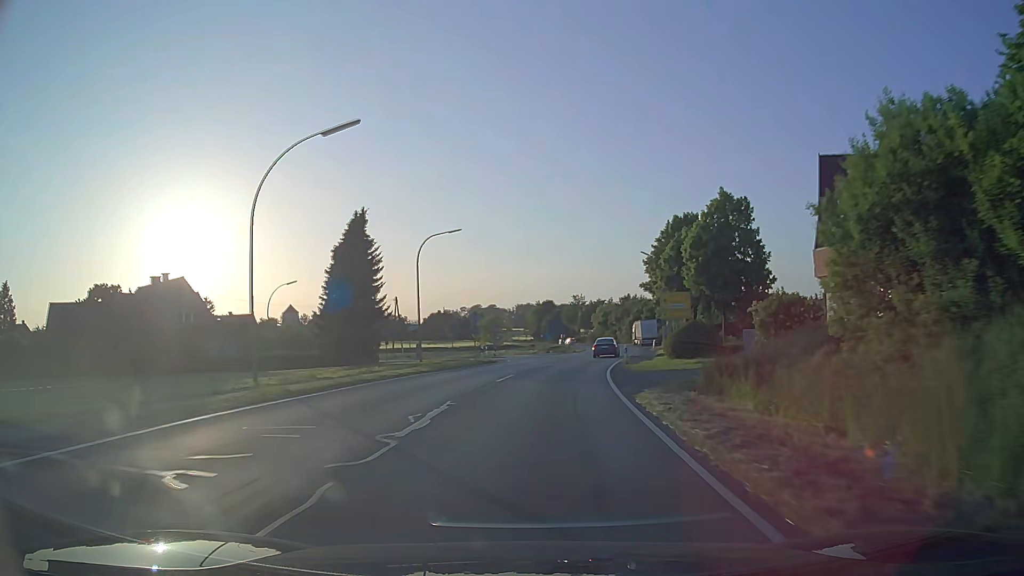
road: secondary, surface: asphalt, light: Day
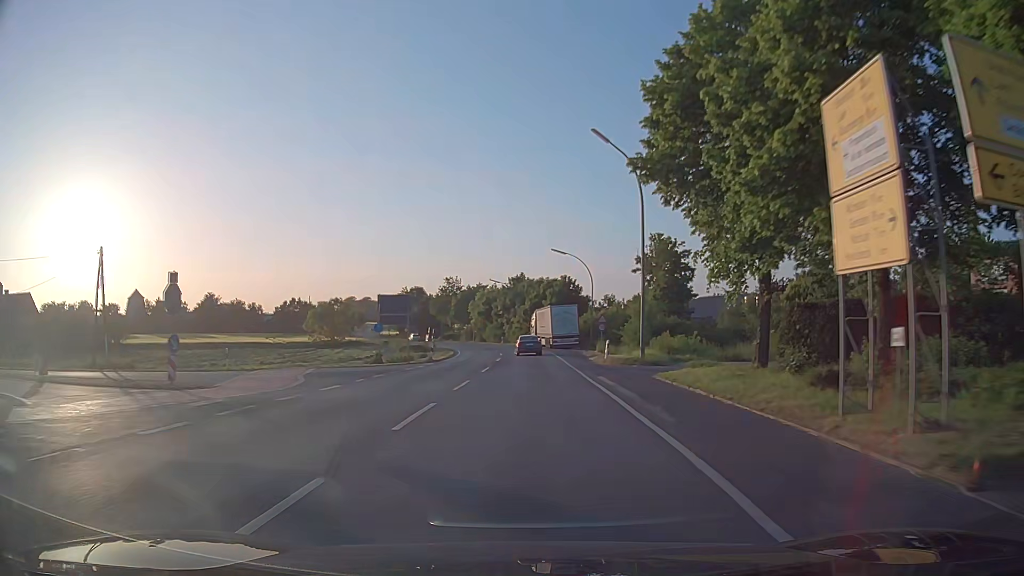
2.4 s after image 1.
(+4.1, +42.3) m; +10°
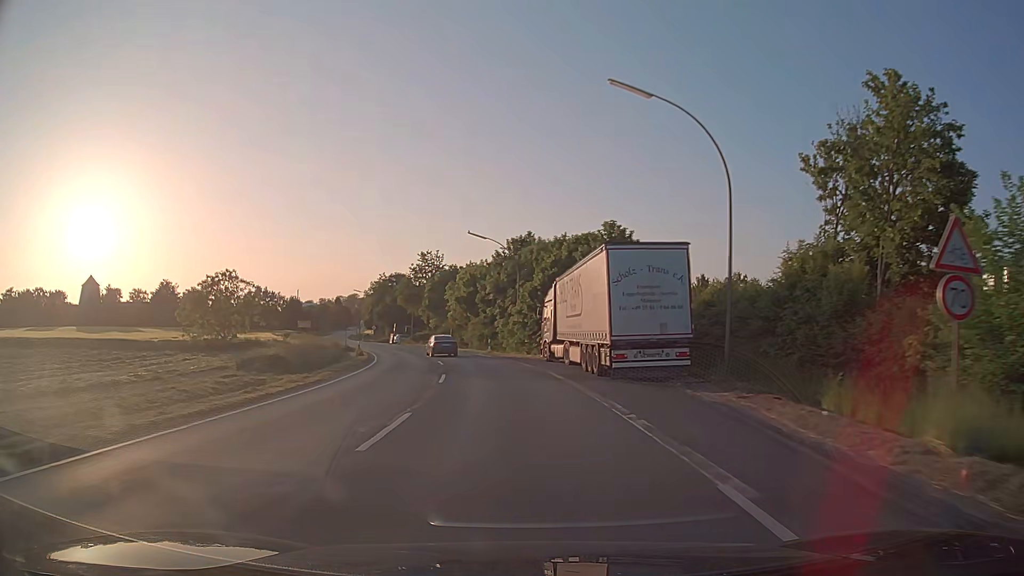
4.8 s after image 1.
(+0.3, +42.6) m; -1°
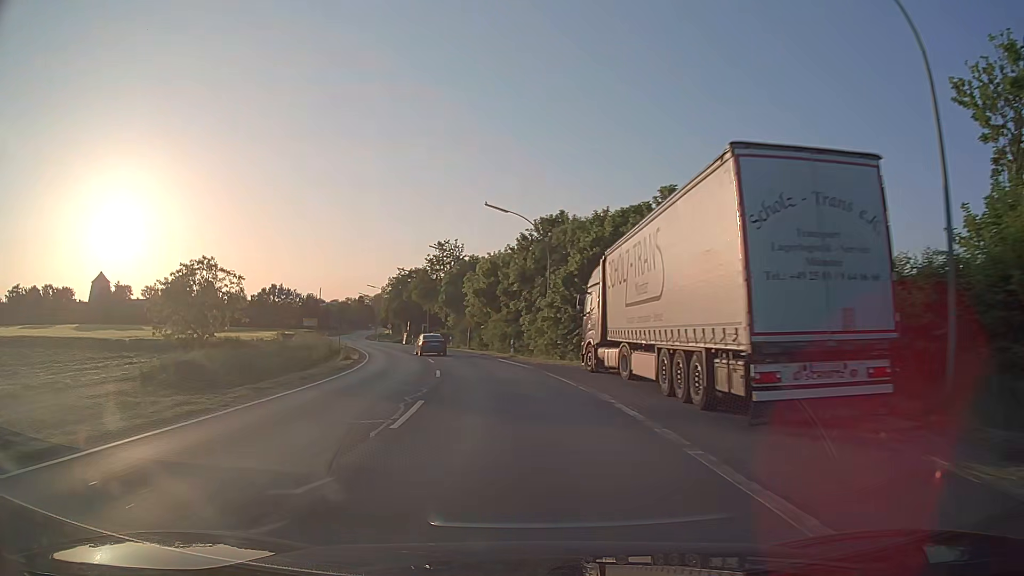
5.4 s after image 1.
(-0.2, +10.6) m; -2°
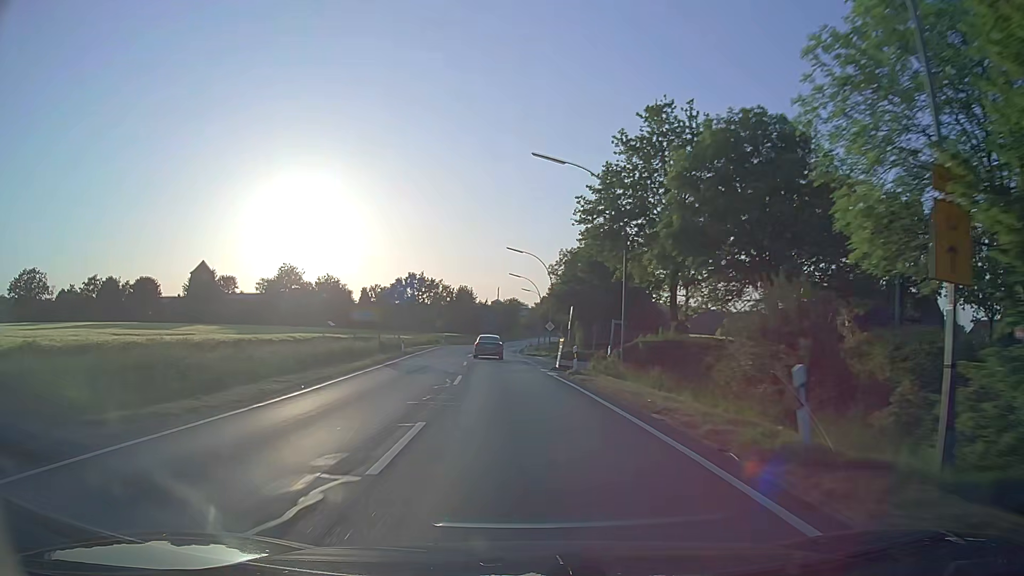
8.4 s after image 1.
(-7.3, +52.3) m; -17°
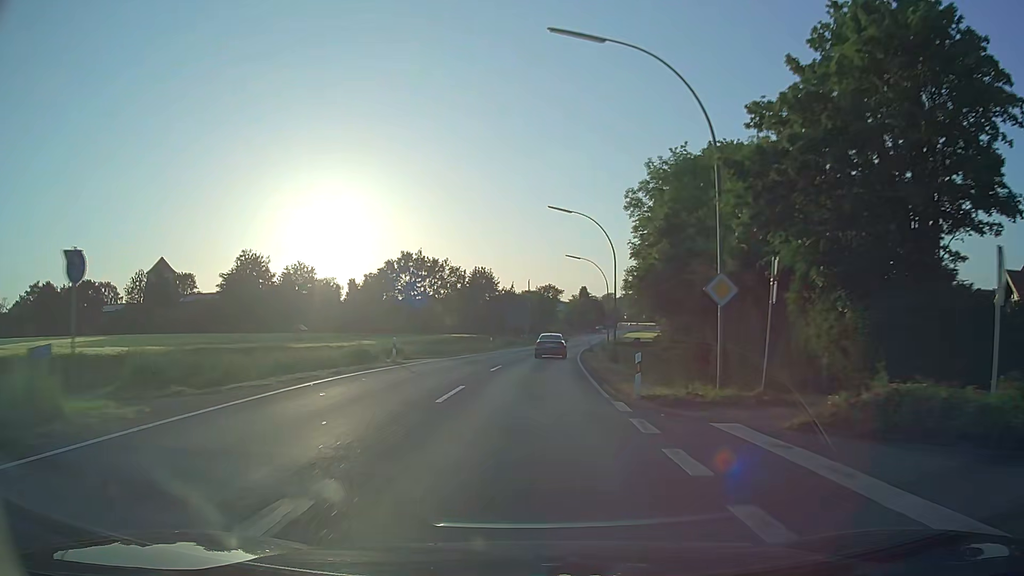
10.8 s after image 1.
(-1.9, +42.2) m; -3°
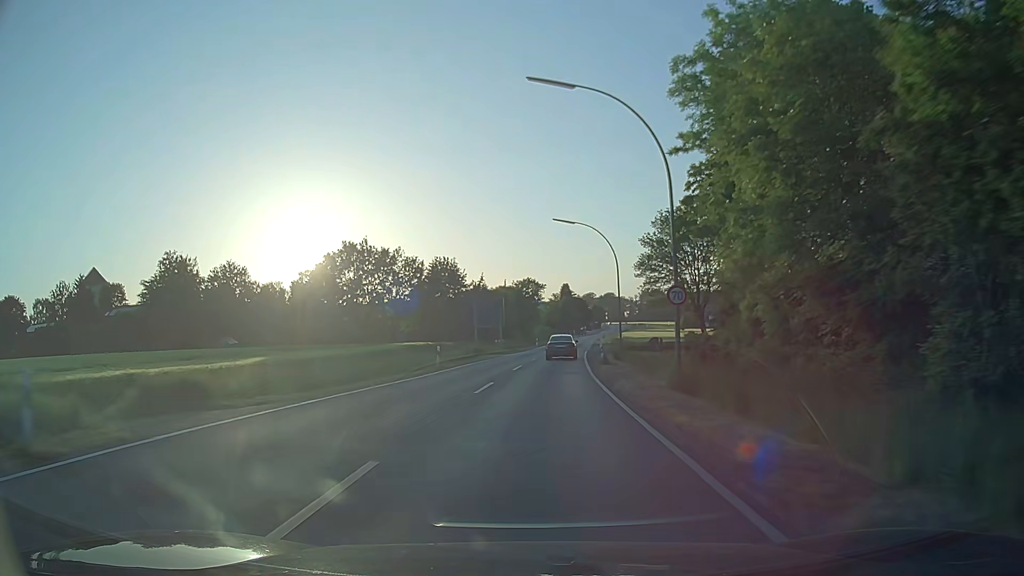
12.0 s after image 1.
(+0.2, +21.2) m; +1°
